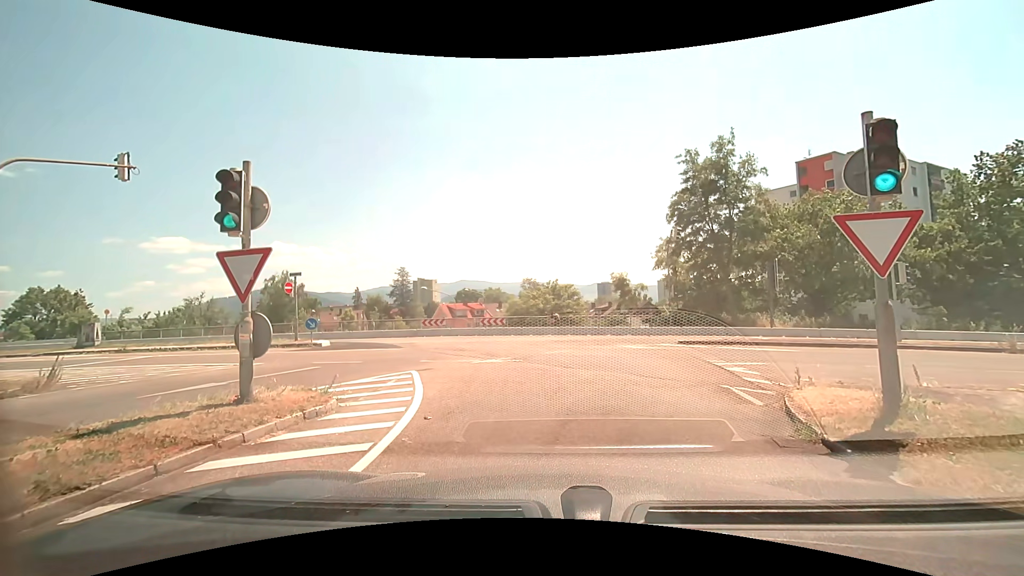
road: trunk_link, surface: asphalt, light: Day
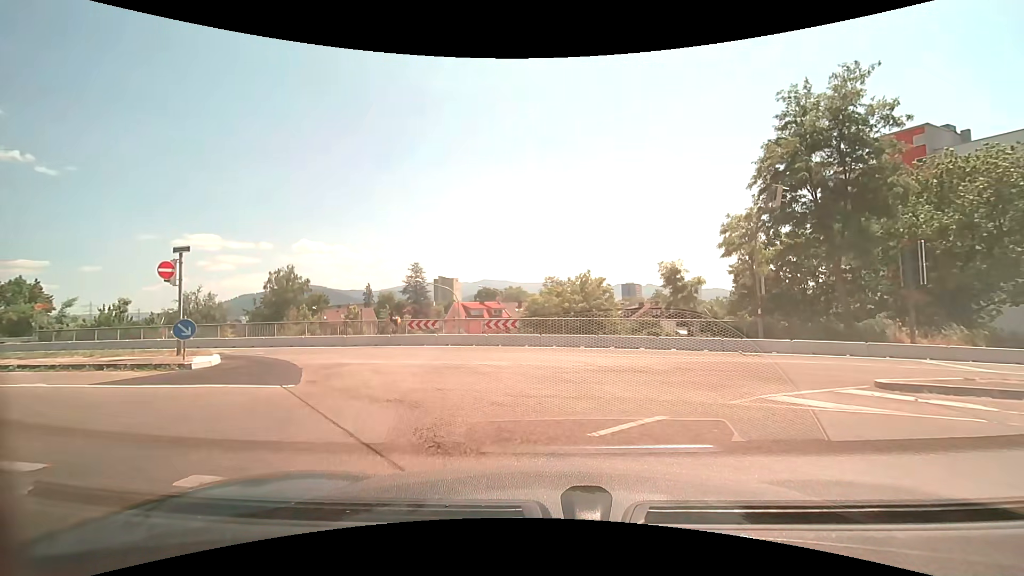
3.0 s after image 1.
(-0.3, +10.7) m; -2°
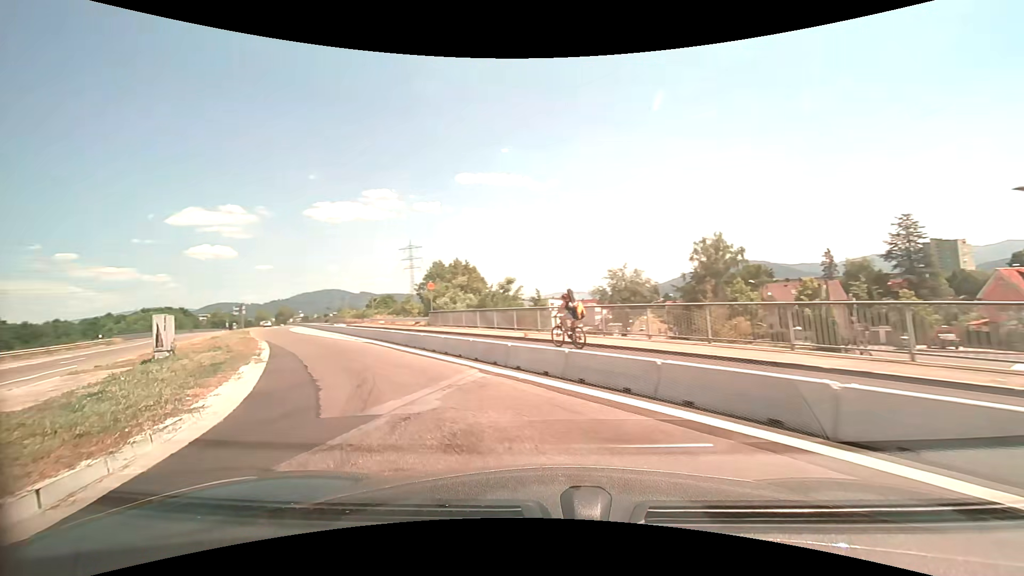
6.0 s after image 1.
(-6.3, +19.1) m; -47°
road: secondary_link
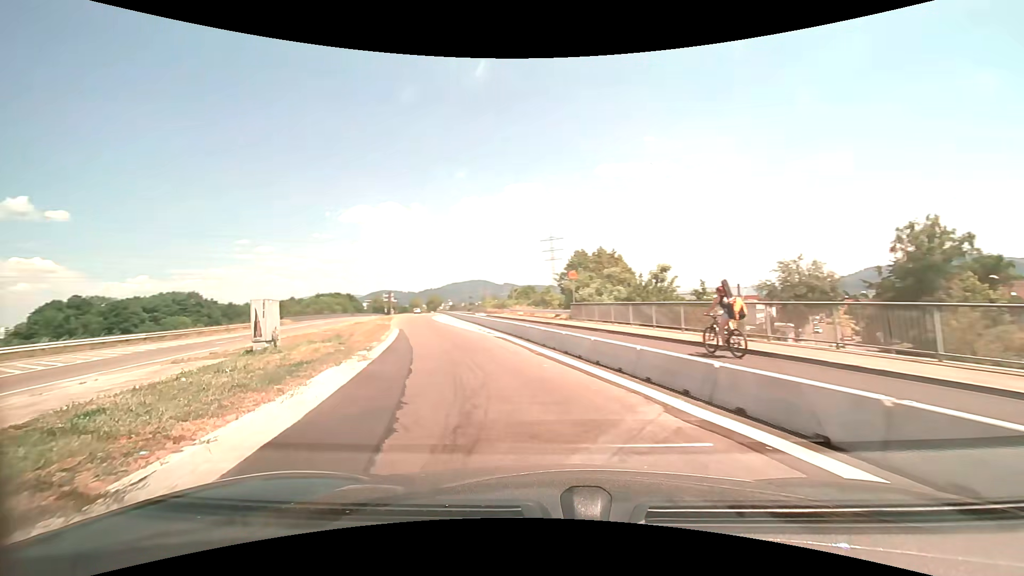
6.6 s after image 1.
(-0.6, +4.4) m; -16°
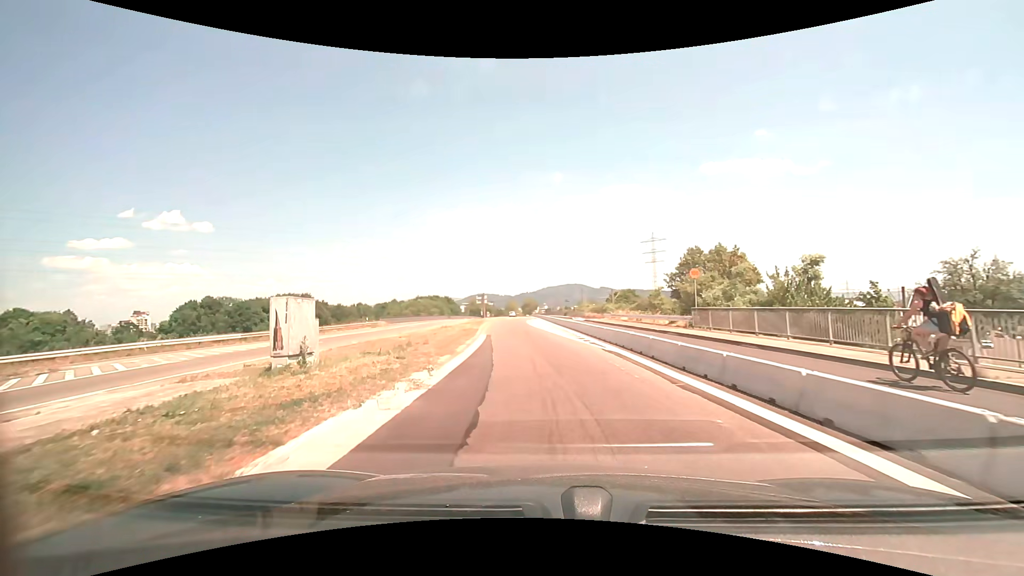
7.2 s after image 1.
(-0.5, +4.6) m; -12°
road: secondary
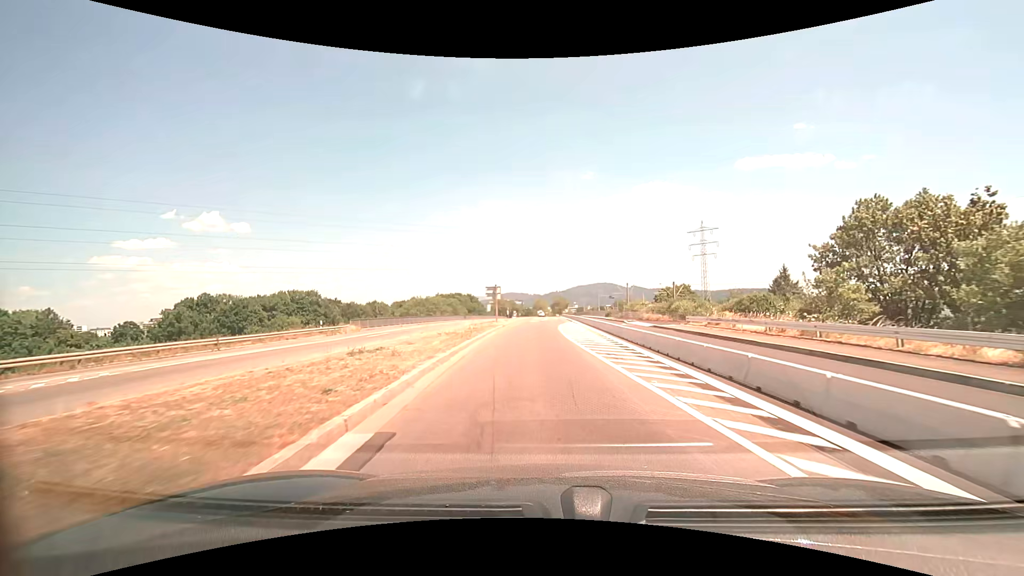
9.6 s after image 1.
(-1.0, +22.0) m; -4°
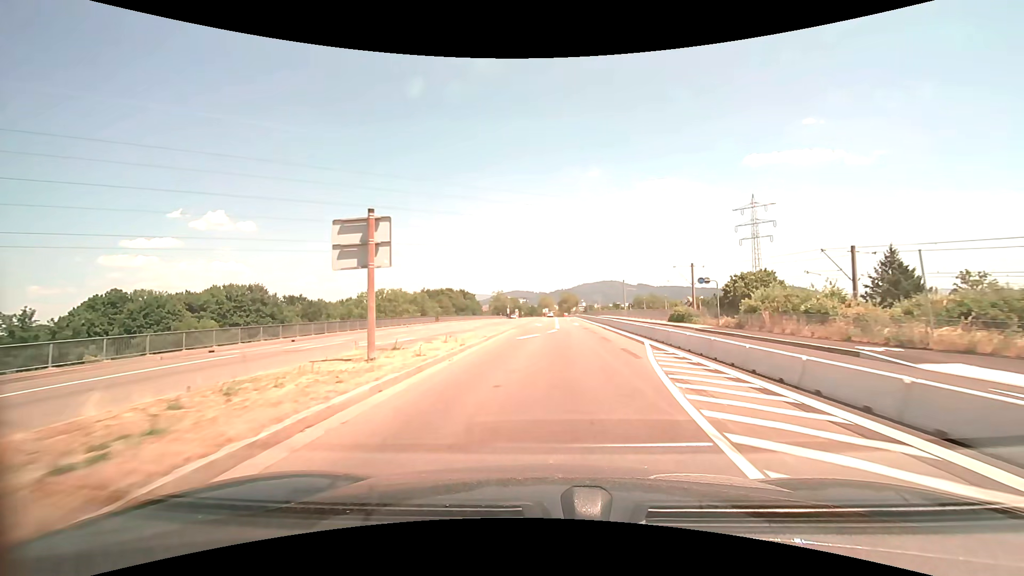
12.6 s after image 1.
(-0.5, +36.8) m; -1°
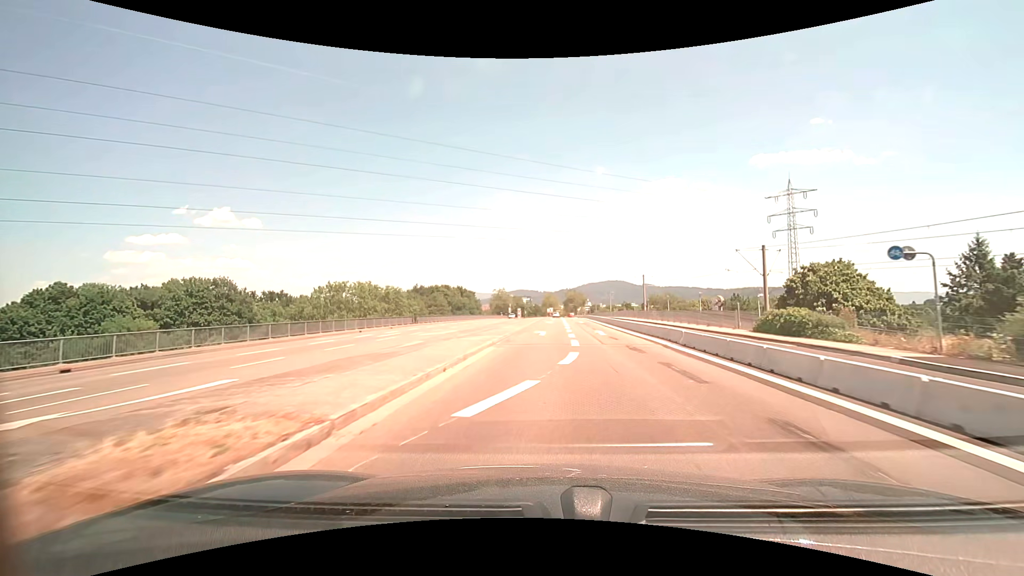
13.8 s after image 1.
(-0.1, +16.6) m; -1°
